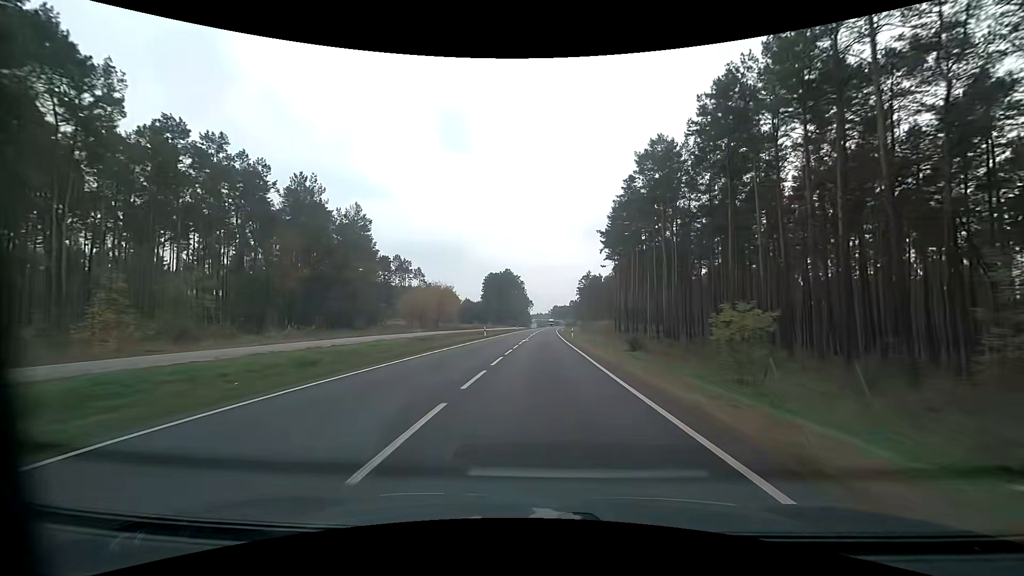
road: primary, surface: asphalt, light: Day
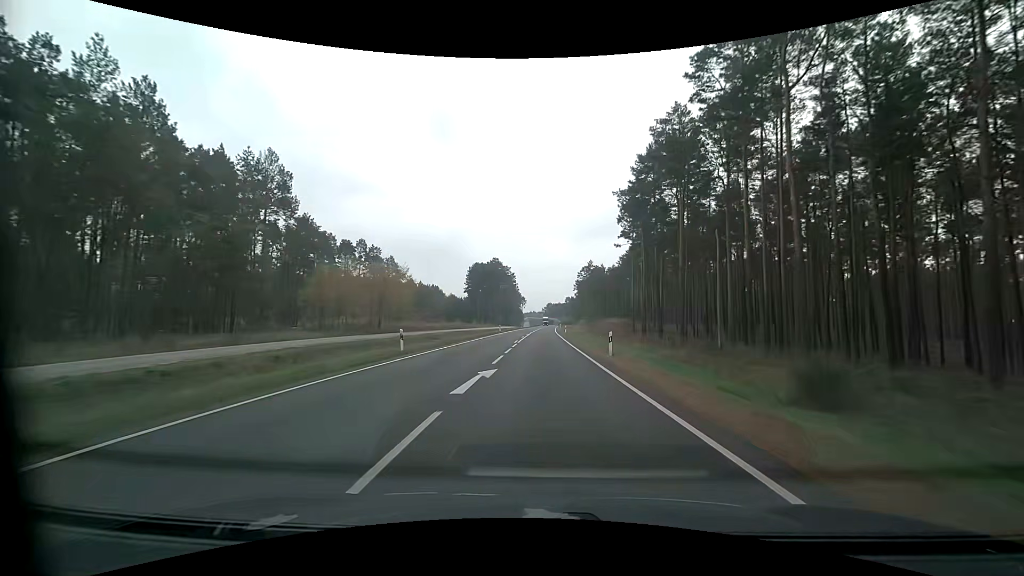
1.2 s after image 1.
(+0.3, +30.8) m; +1°
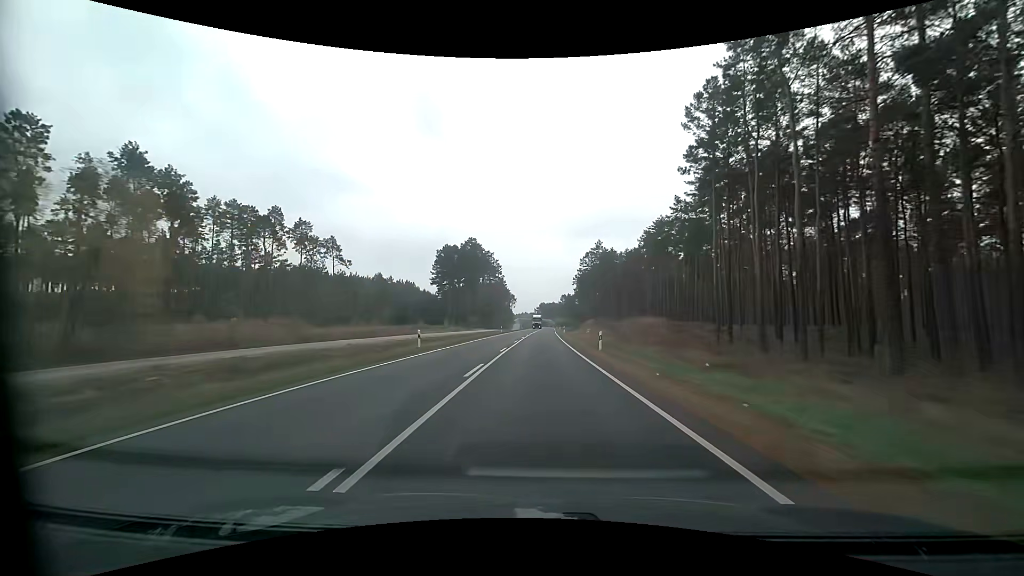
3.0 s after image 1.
(+0.3, +45.9) m; +1°
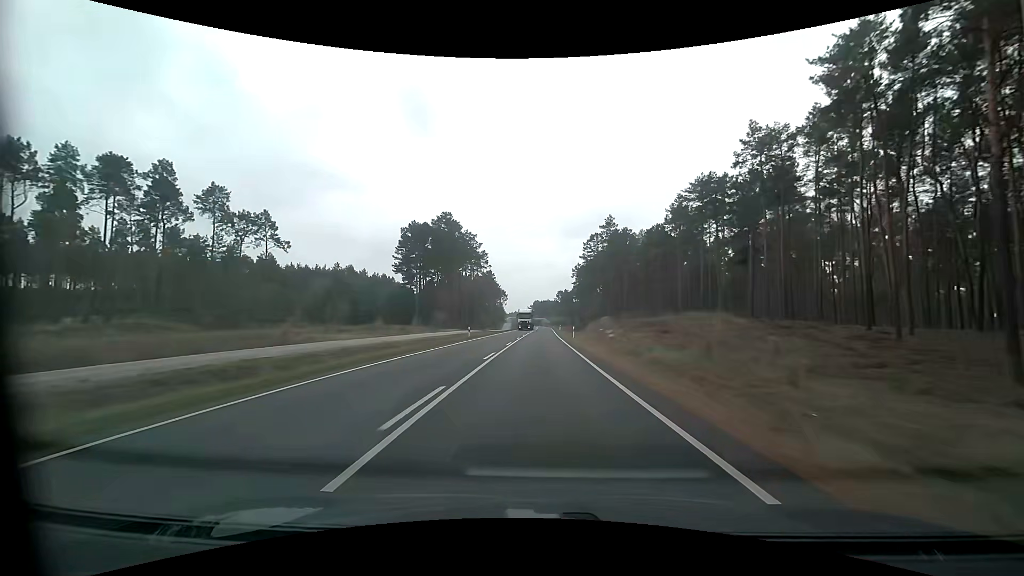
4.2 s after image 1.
(+0.2, +30.3) m; +1°
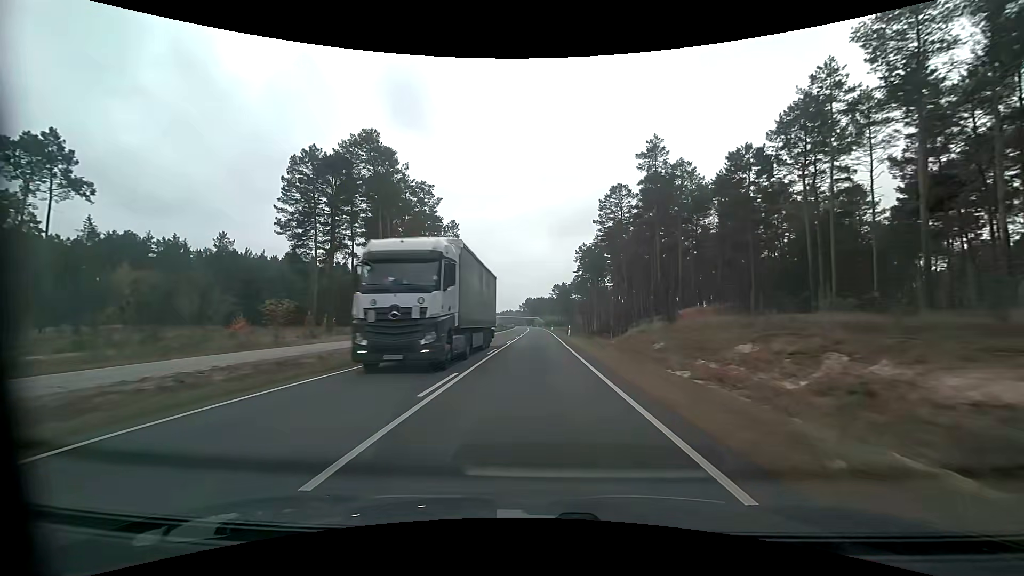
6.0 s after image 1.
(+0.6, +45.1) m; +1°
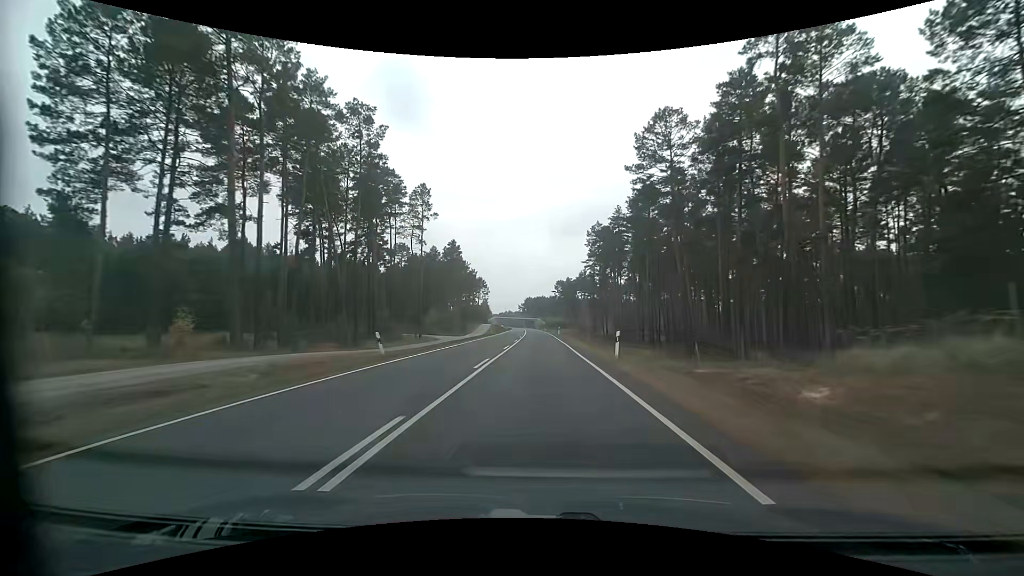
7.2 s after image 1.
(0.0, +30.0) m; 0°
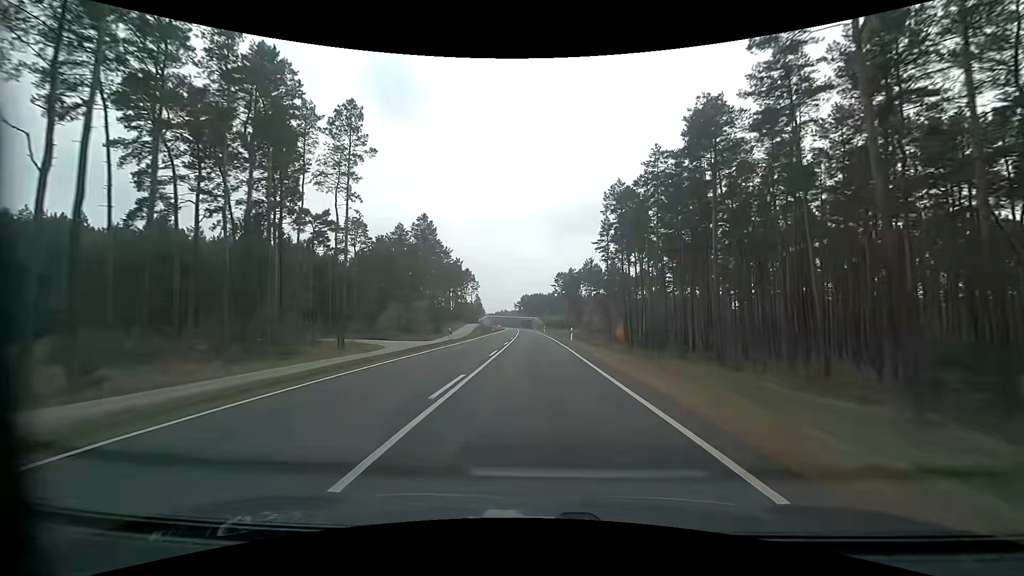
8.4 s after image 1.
(+0.2, +30.3) m; +1°
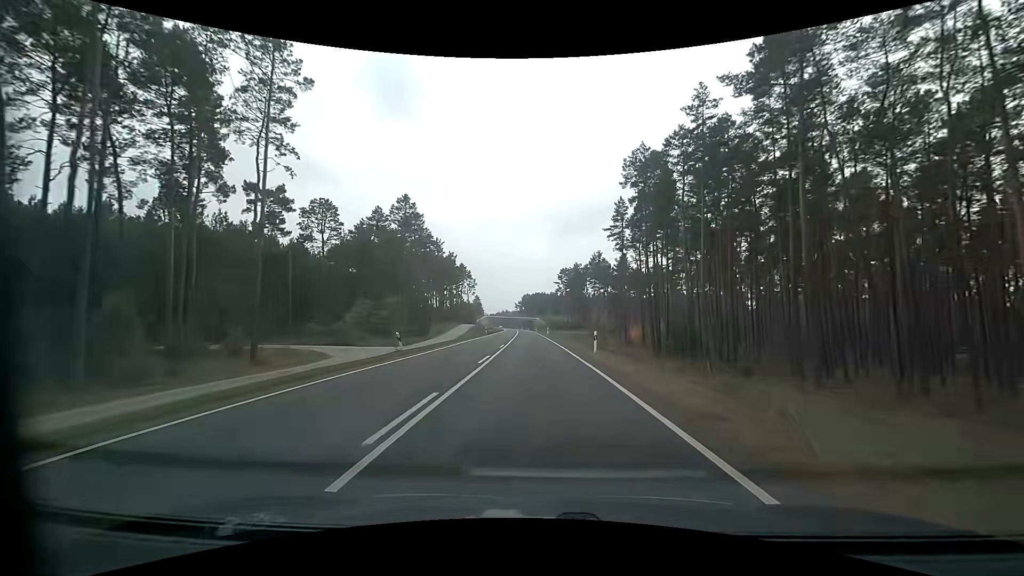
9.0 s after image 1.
(-0.1, +15.3) m; -1°
(0, +10) (0, +20) (0, +30) (0, +40) (0, +50) (-1, +60) (-1, +70) (-1, +80) (-1, +90) (-2, +100) m
